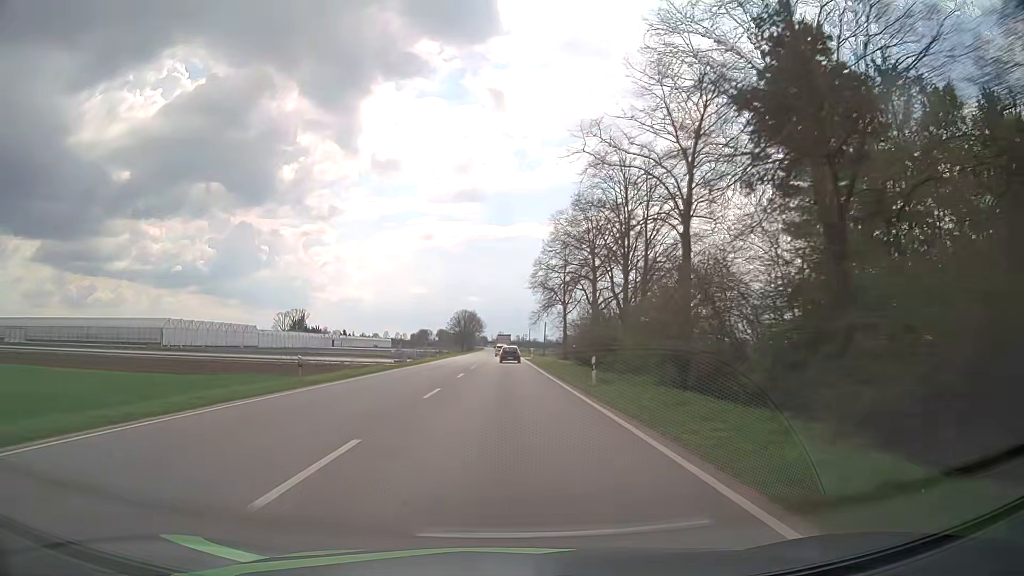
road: primary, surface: asphalt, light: Day
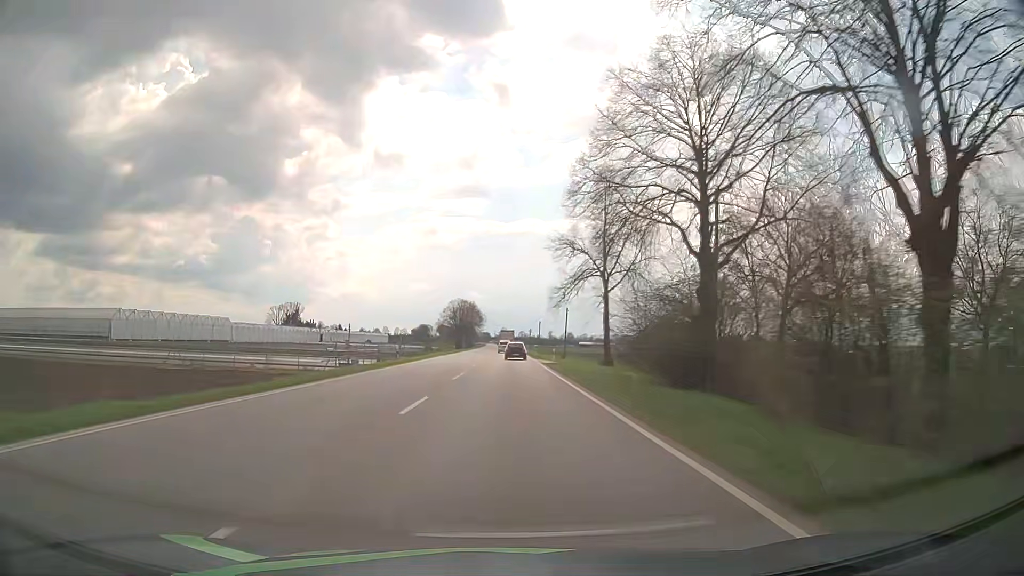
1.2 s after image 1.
(-0.1, +28.7) m; 0°
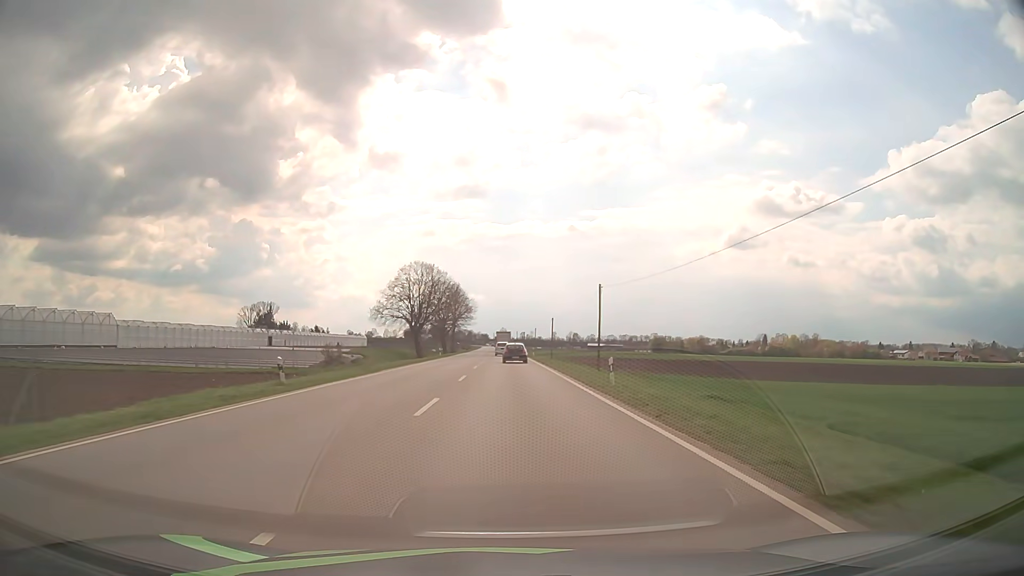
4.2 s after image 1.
(+0.1, +72.2) m; 0°
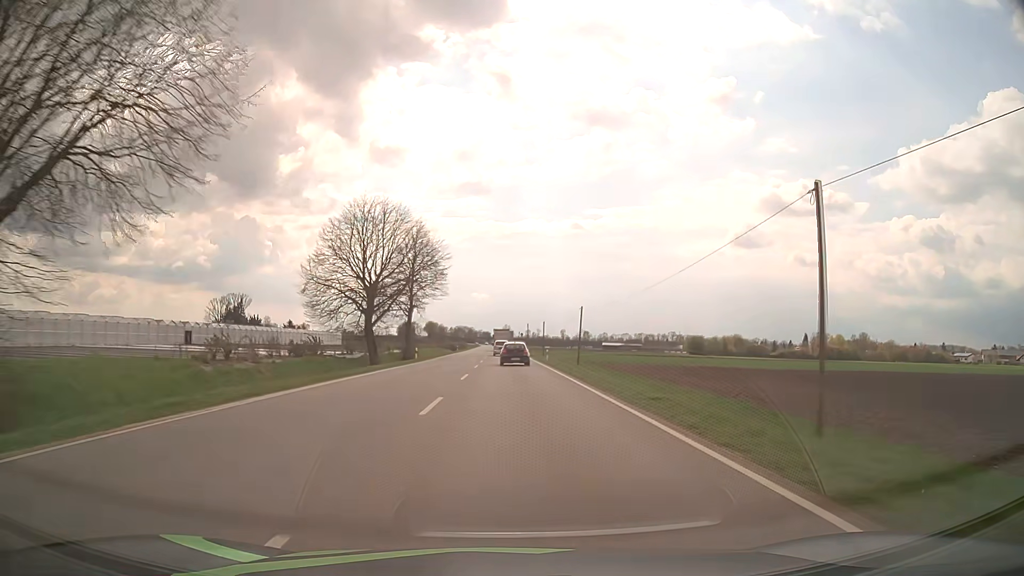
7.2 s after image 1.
(-0.3, +71.9) m; 0°
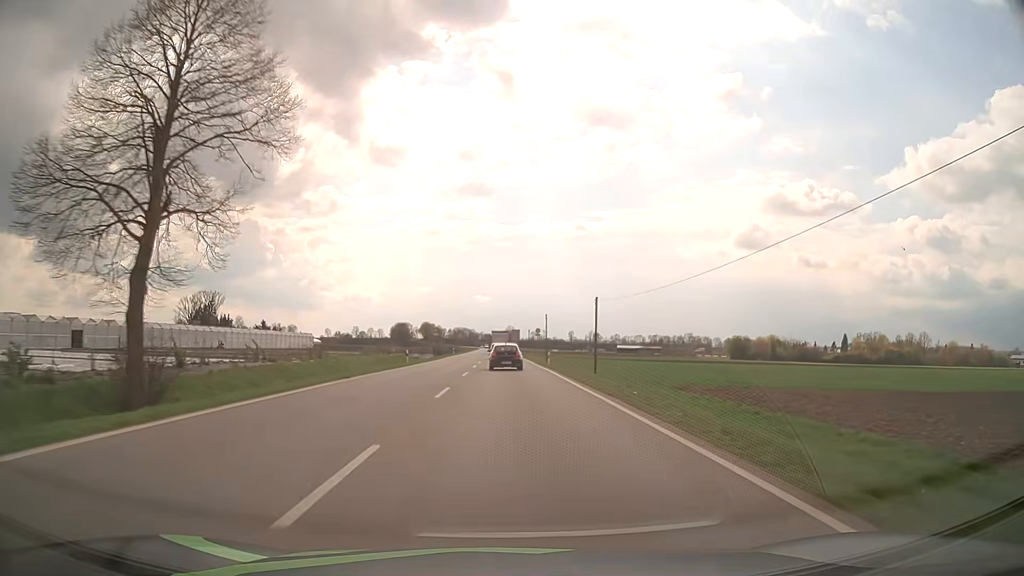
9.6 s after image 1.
(-0.2, +55.6) m; 0°
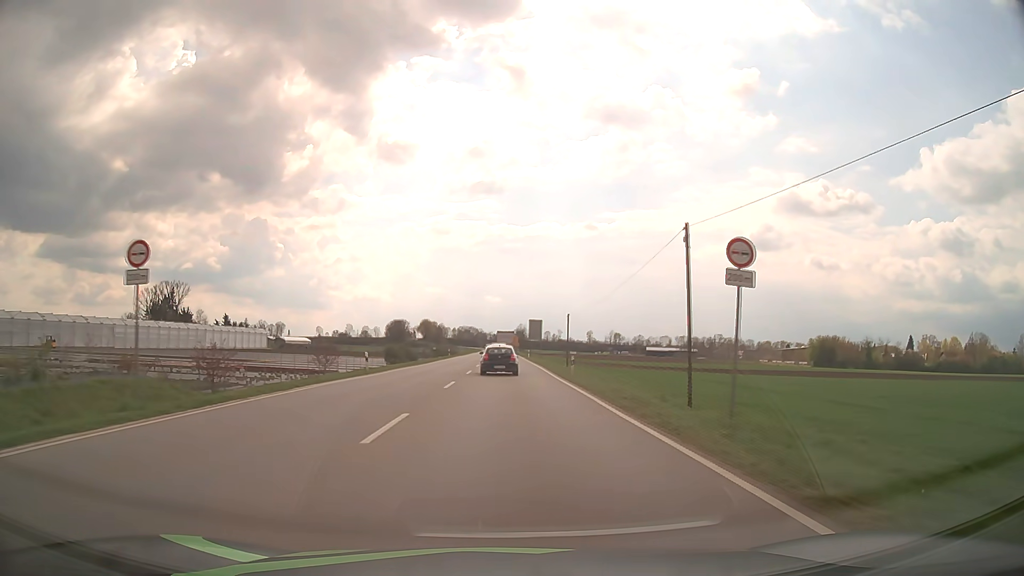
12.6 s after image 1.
(-0.4, +67.7) m; -1°
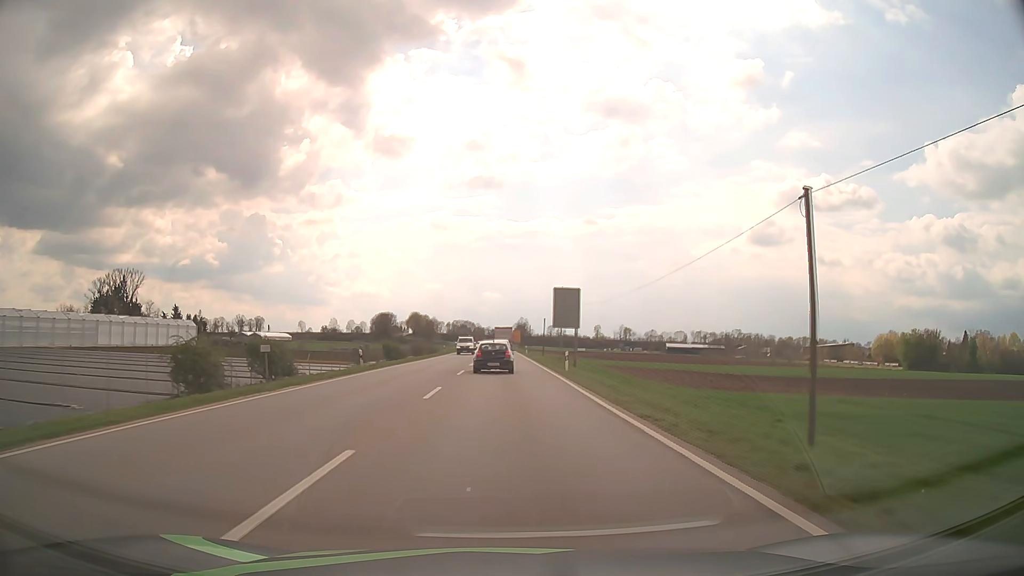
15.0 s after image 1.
(-0.1, +52.6) m; 0°
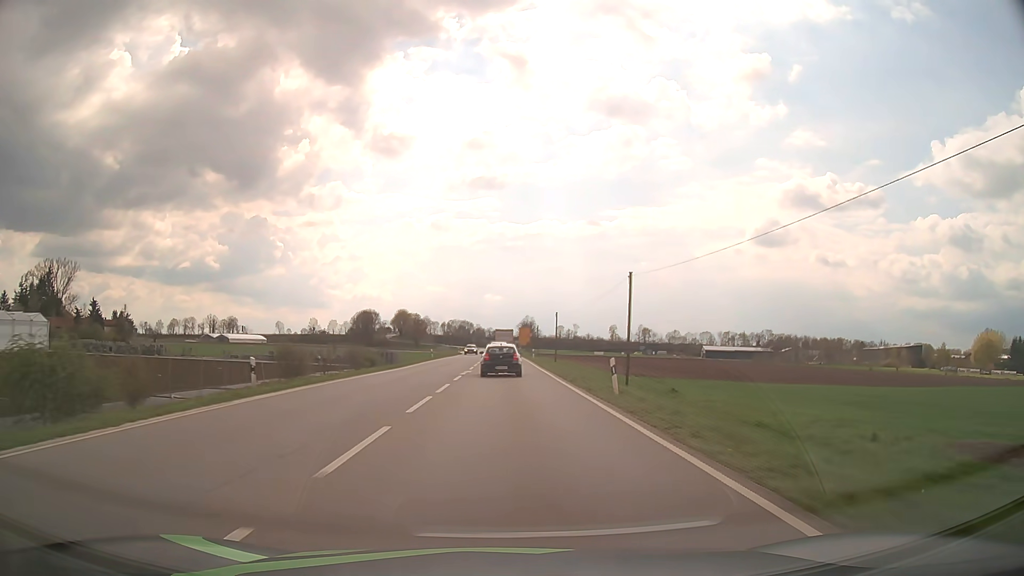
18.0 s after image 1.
(-0.4, +63.8) m; 0°
(0, +10) (0, +20) (0, +30) (0, +40) (0, +50) (0, +60) (0, +70) (0, +80) (0, +90) (0, +100) m
